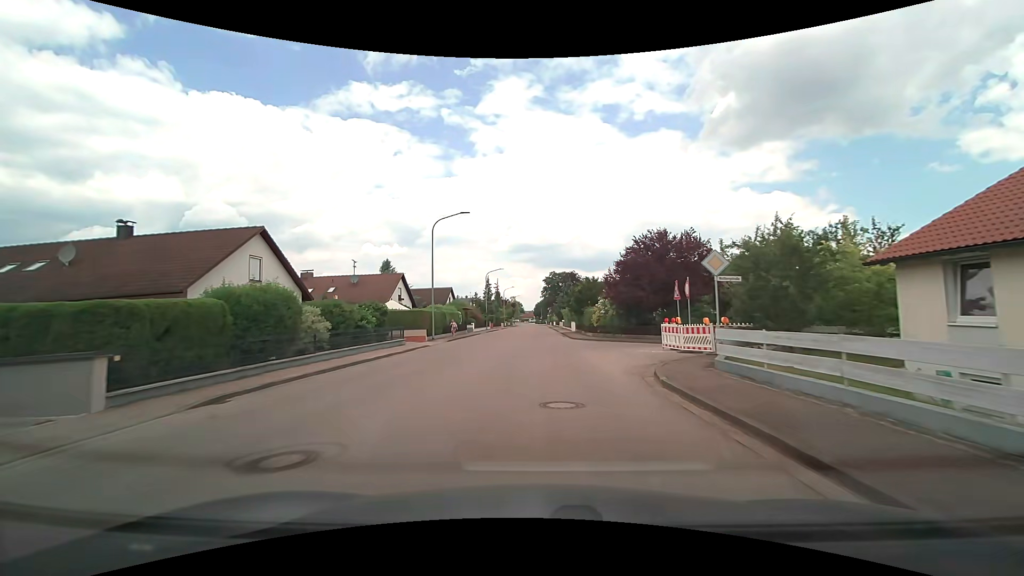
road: residential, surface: asphalt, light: Day
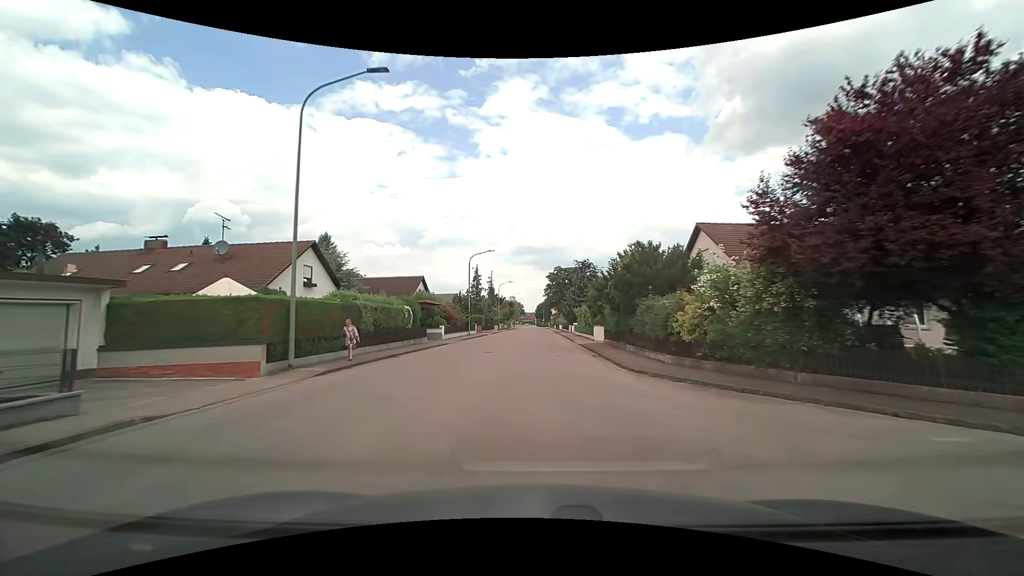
(-0.1, +22.1) m; 0°
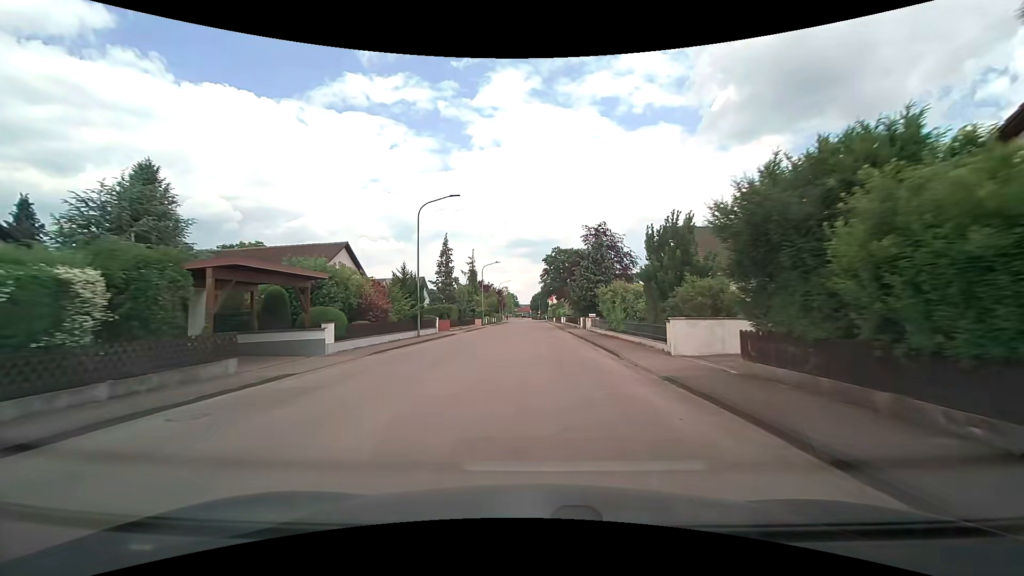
(+0.1, +22.4) m; 0°
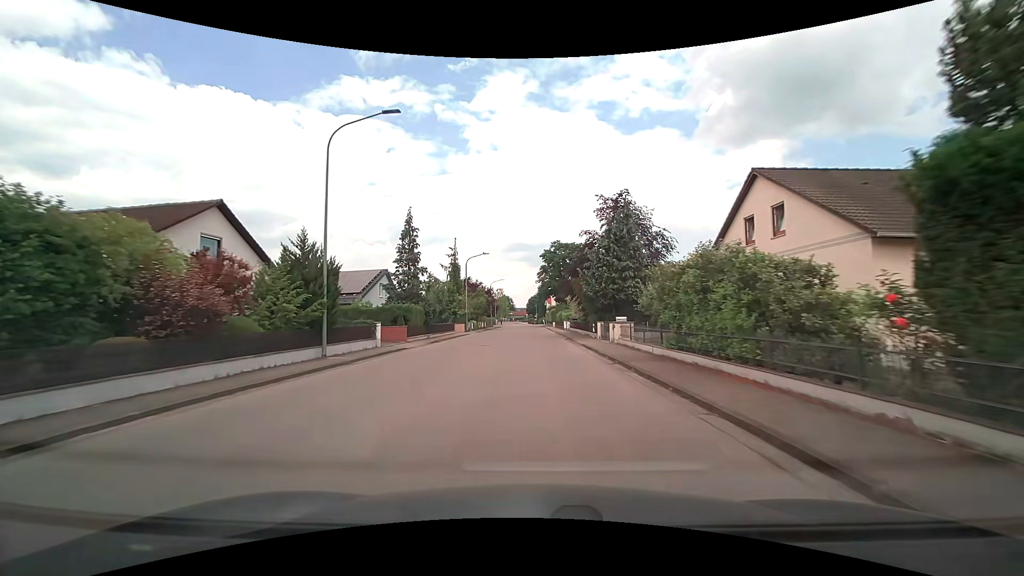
(+0.1, +14.4) m; 0°
(0, +10) (0, +20) (0, +30) (0, +40) (0, +50) (0, +60) (0, +70) (0, +80) (-1, +90) (-1, +100) m
